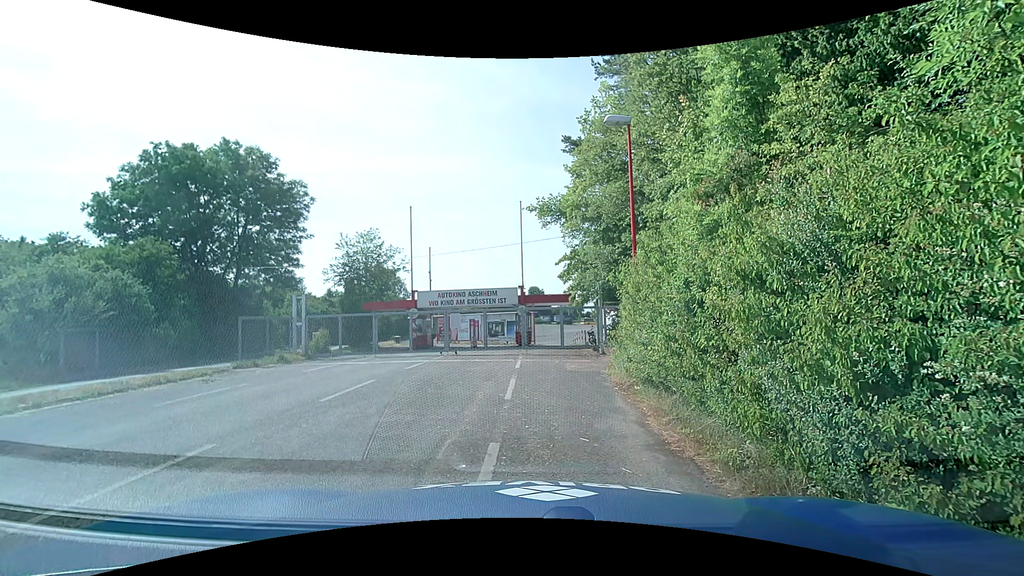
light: Day
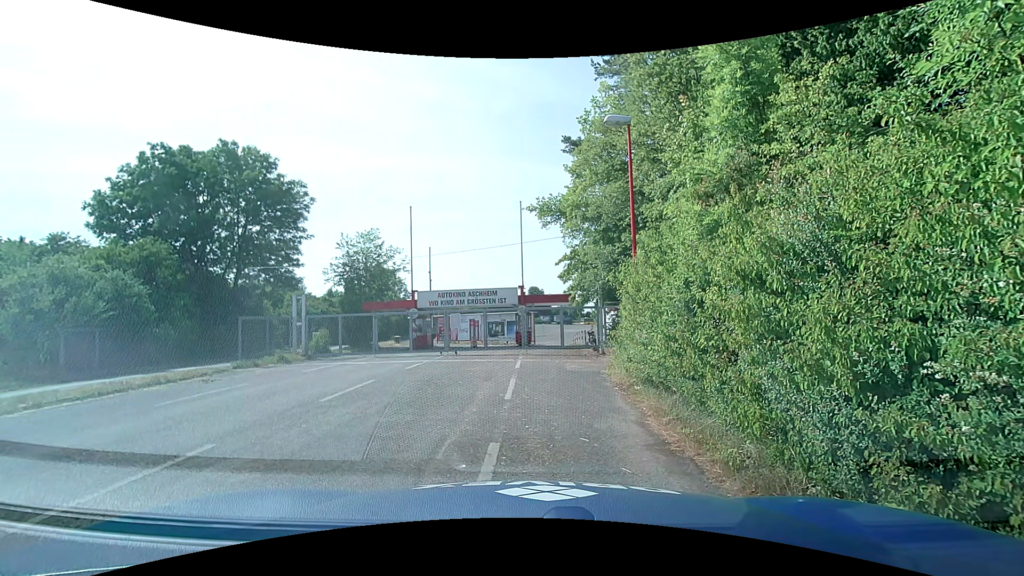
(0.0, 0.0) m; 0°
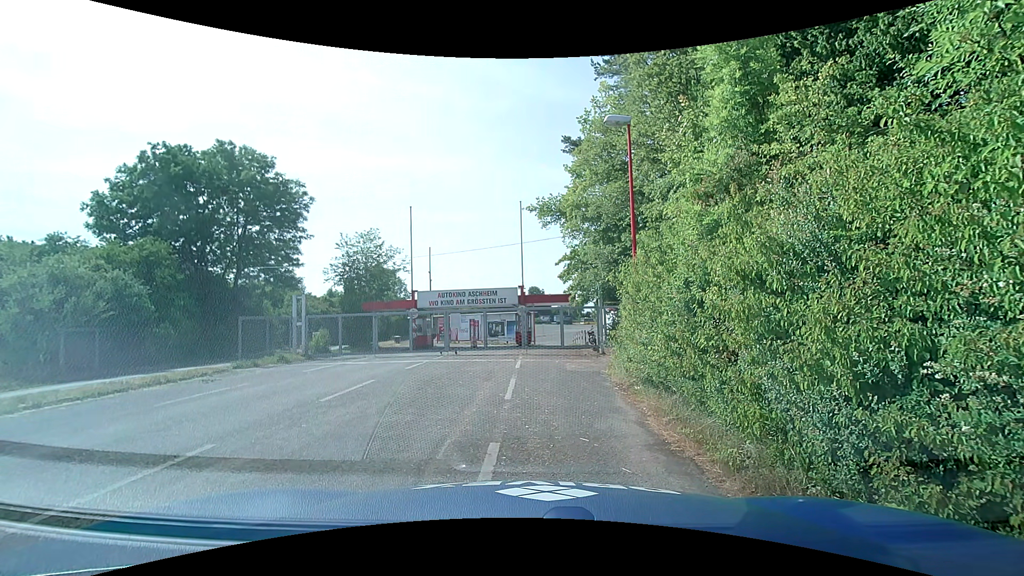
(0.0, 0.0) m; 0°
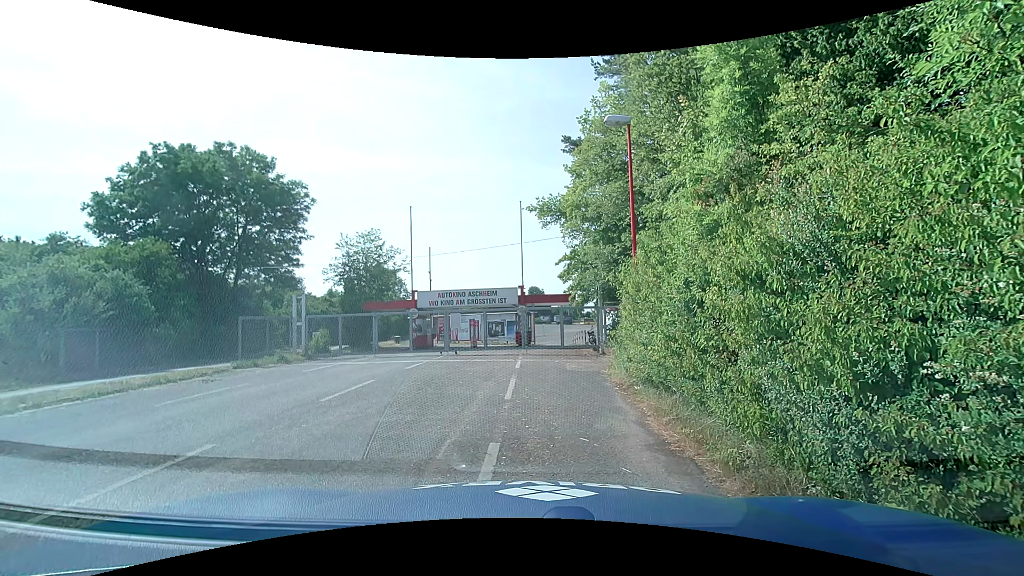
(0.0, 0.0) m; 0°
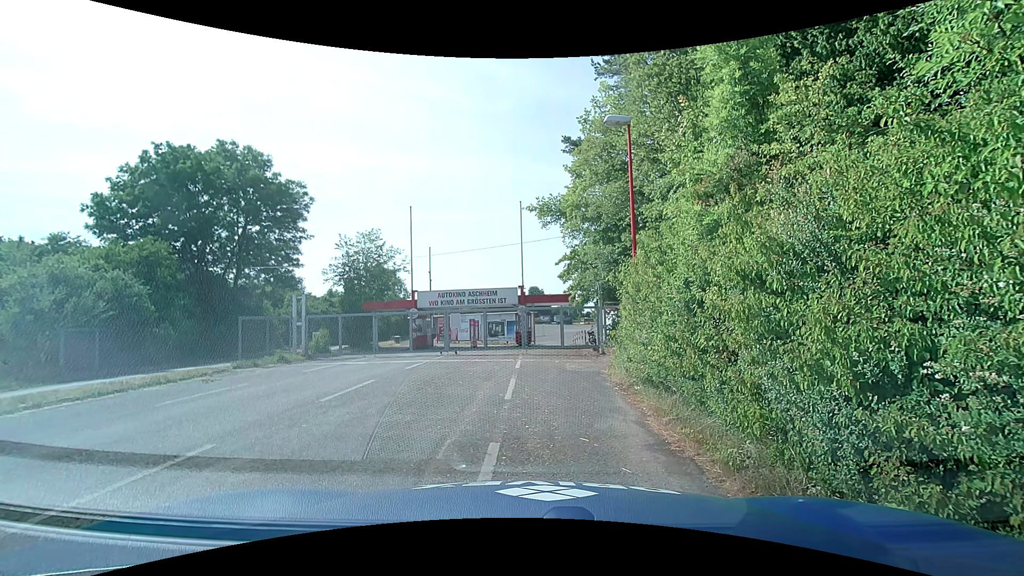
(0.0, 0.0) m; 0°
